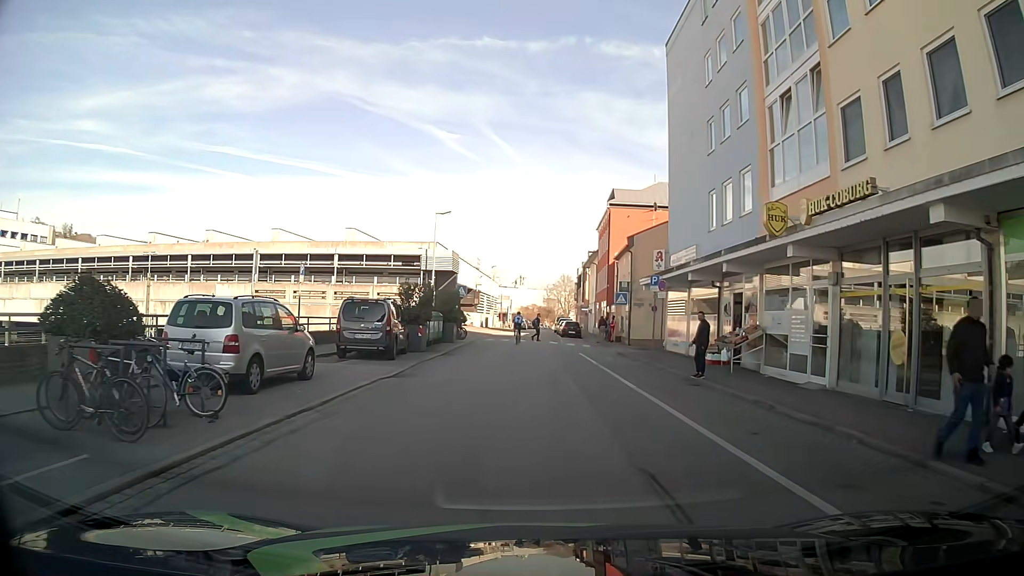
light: Day
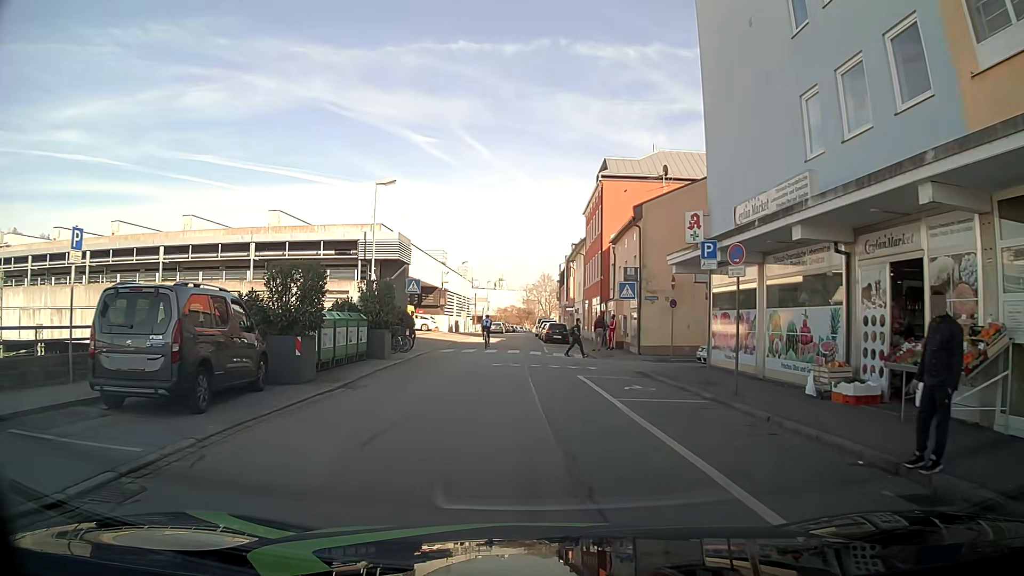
(0.0, +11.2) m; +3°
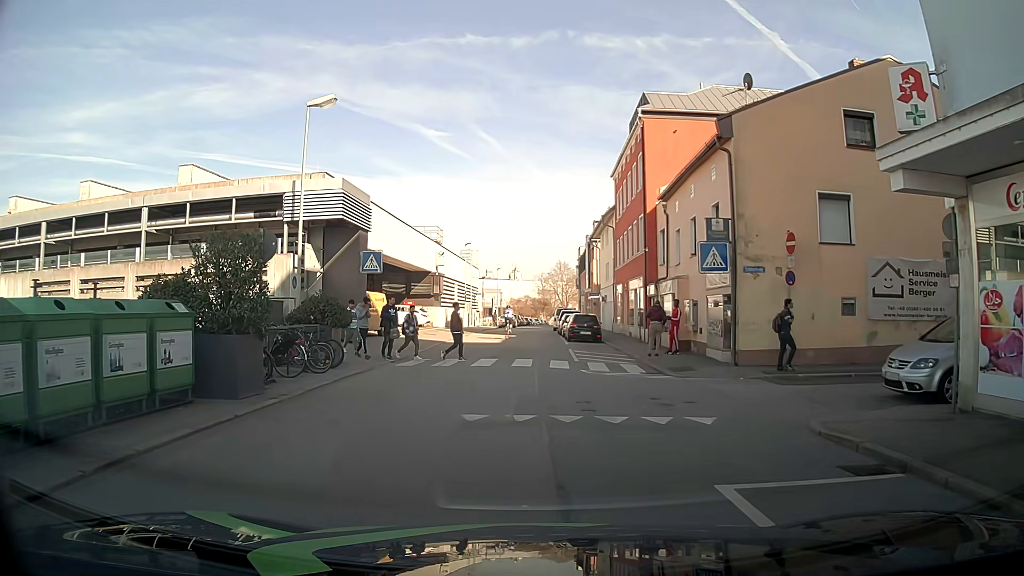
(-0.5, +12.2) m; -2°
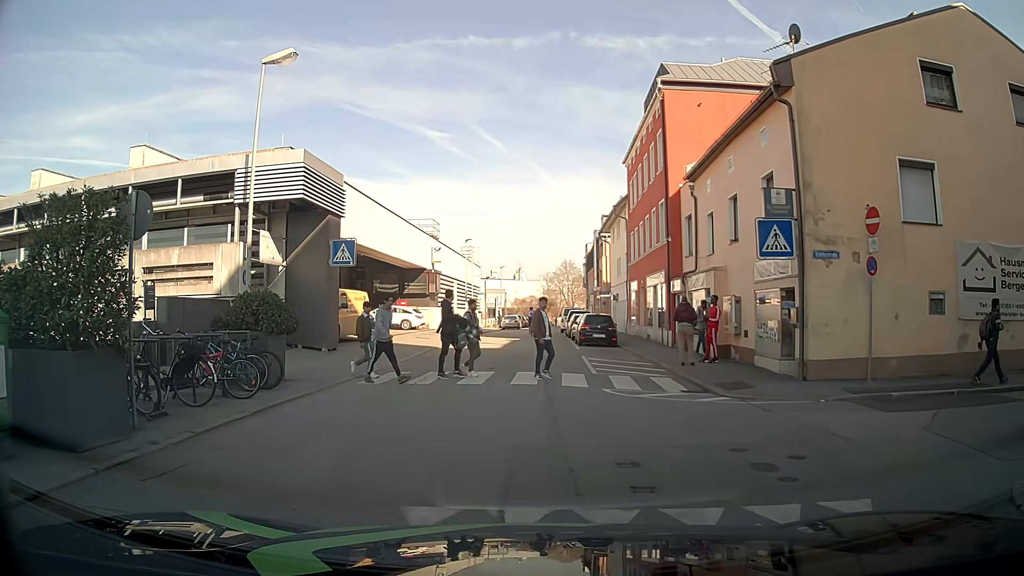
(-0.1, +4.0) m; -2°
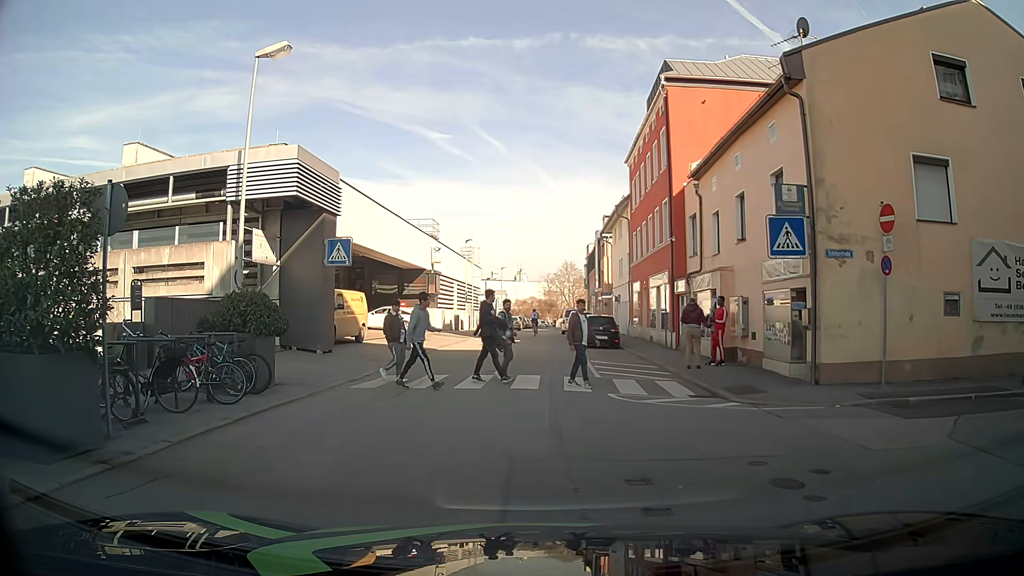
(0.0, +0.5) m; 0°
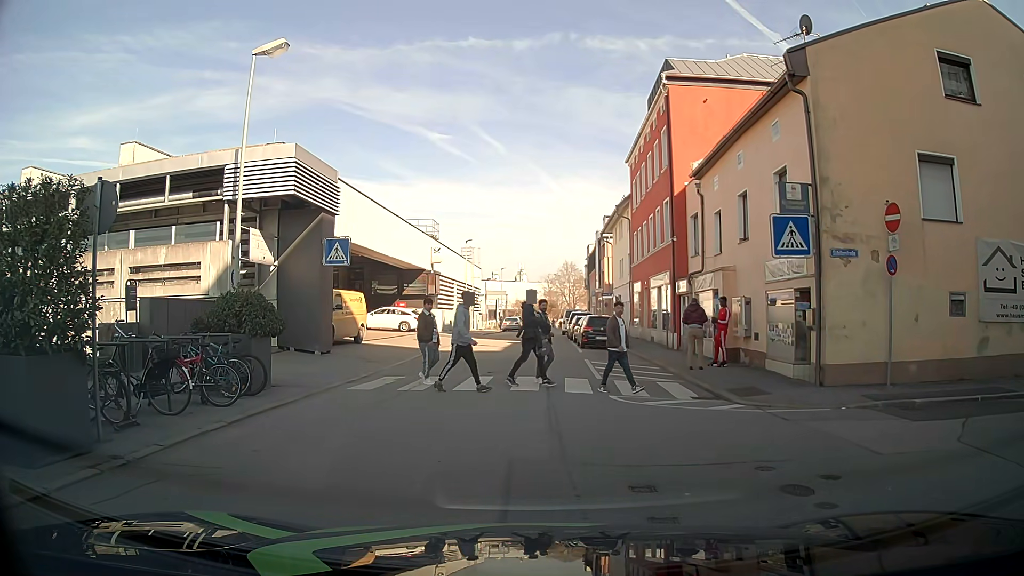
(0.0, +0.2) m; 0°
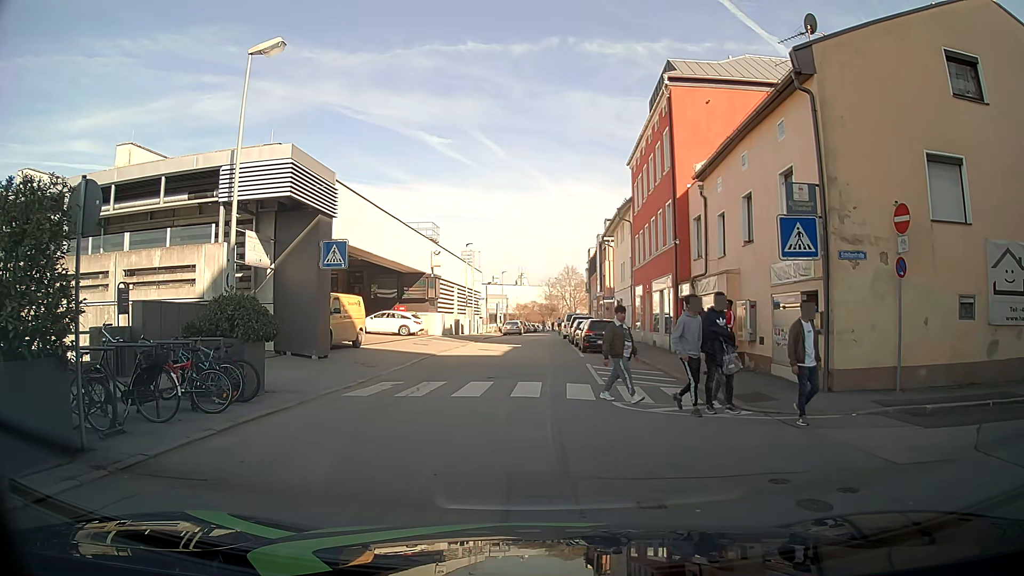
(0.0, +0.5) m; 0°
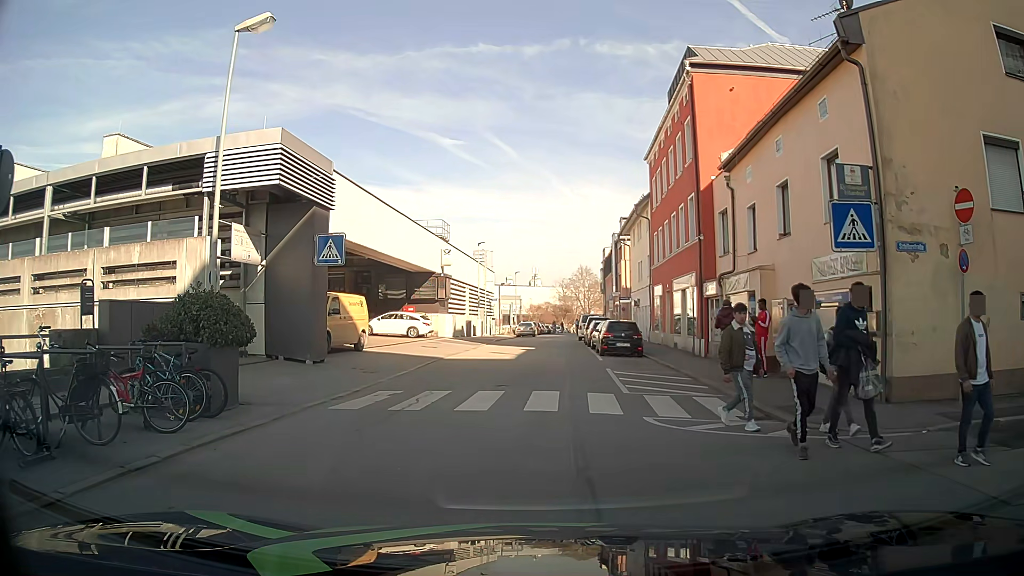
(0.0, +1.9) m; +1°
